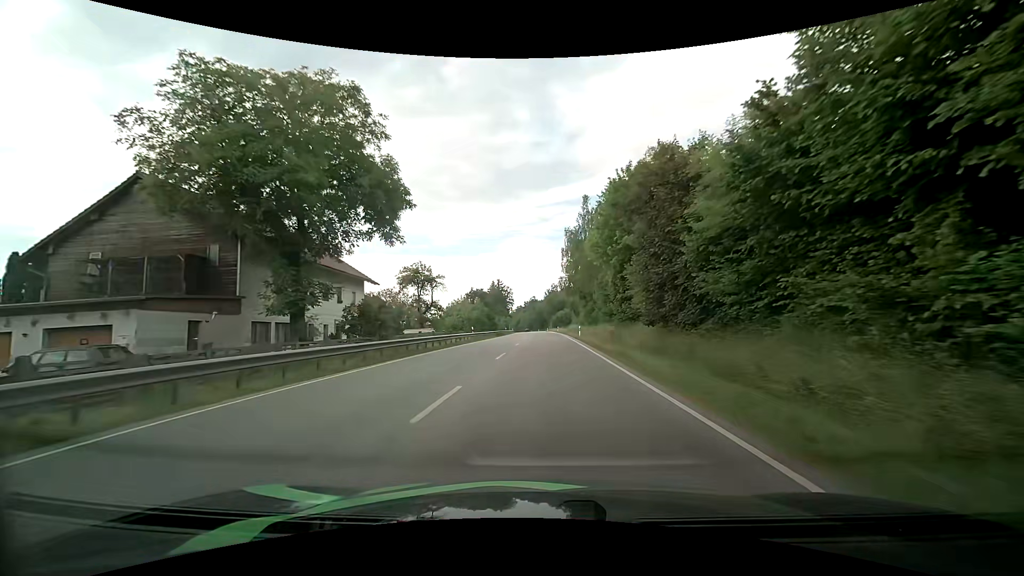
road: primary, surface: asphalt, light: Day
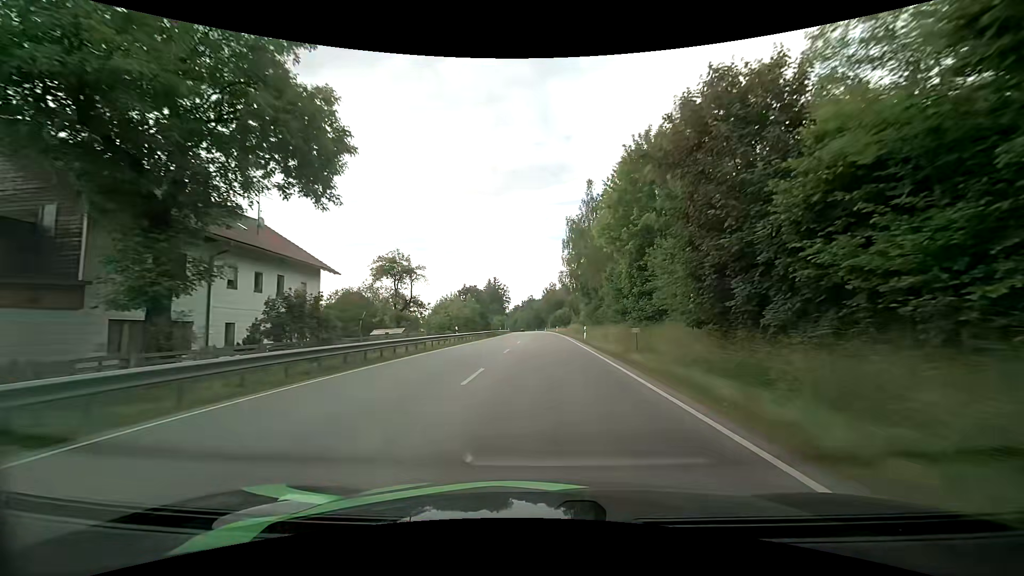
(0.0, +8.0) m; 0°
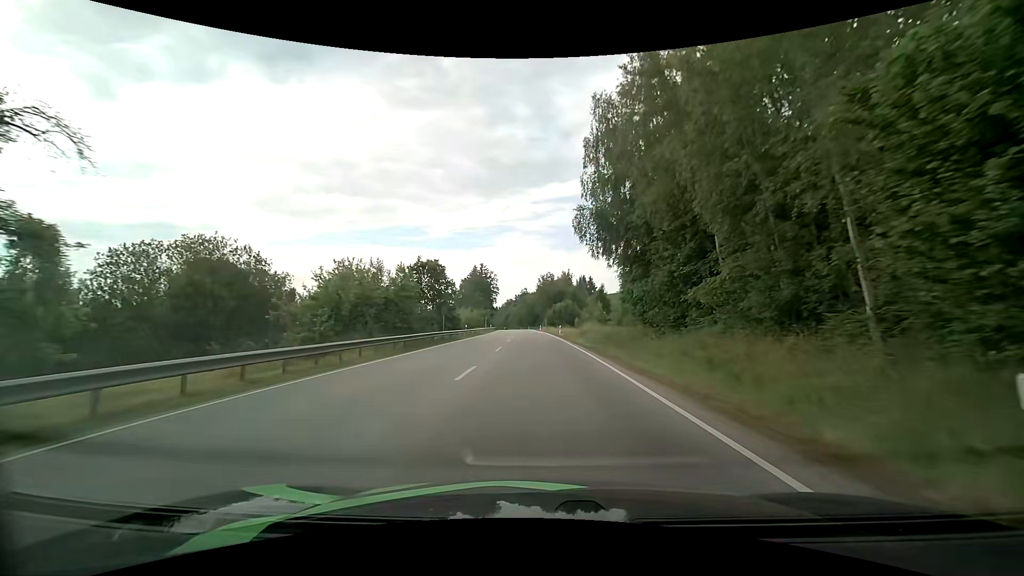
(+0.2, +36.1) m; 0°
(0, +10) (0, +20) (0, +30) (0, +40) (-1, +50) (-1, +60) (-1, +70) (-2, +80) (-2, +90) (-3, +100) m
